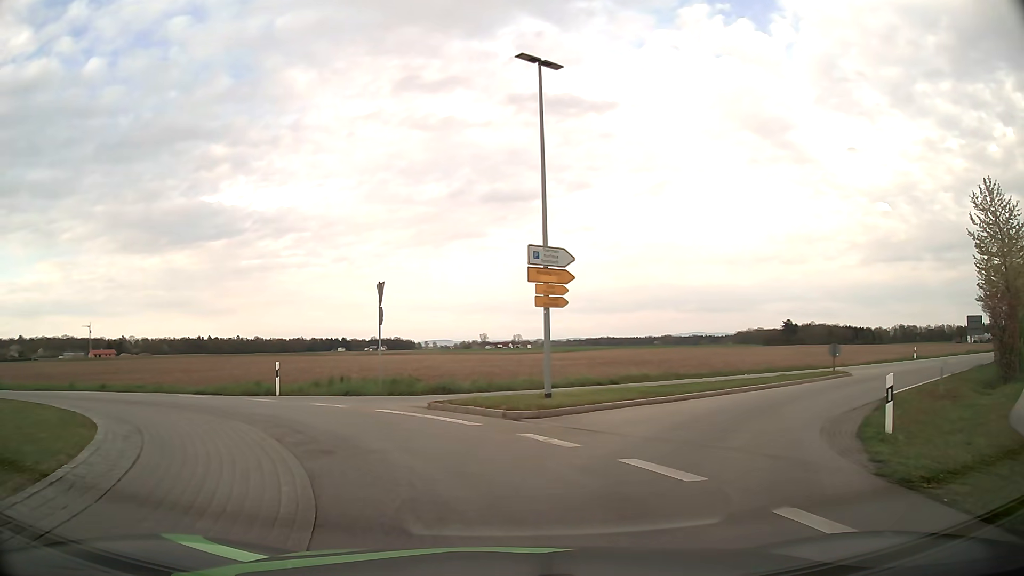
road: tertiary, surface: asphalt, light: Day
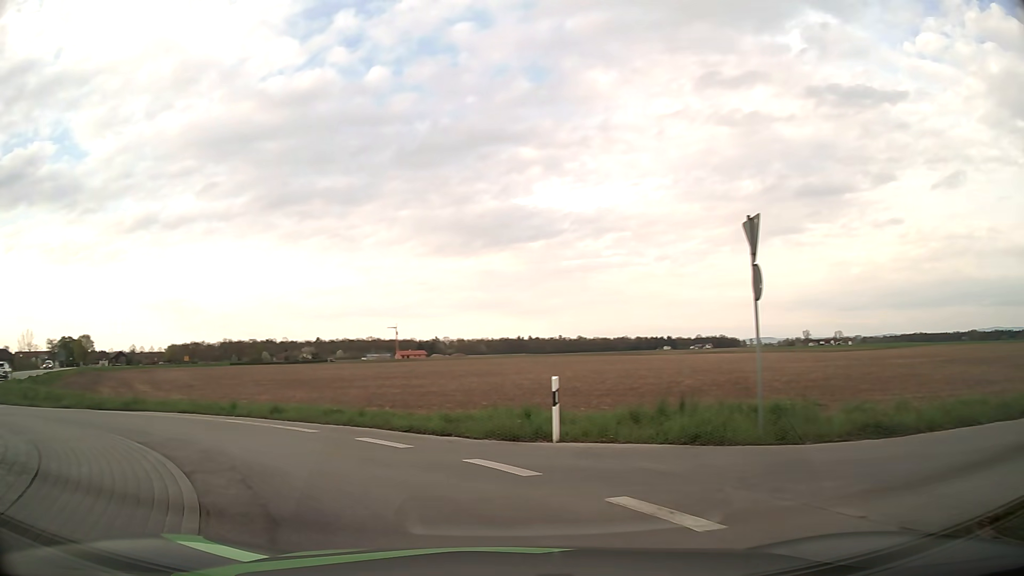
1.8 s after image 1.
(-2.1, +10.8) m; -26°
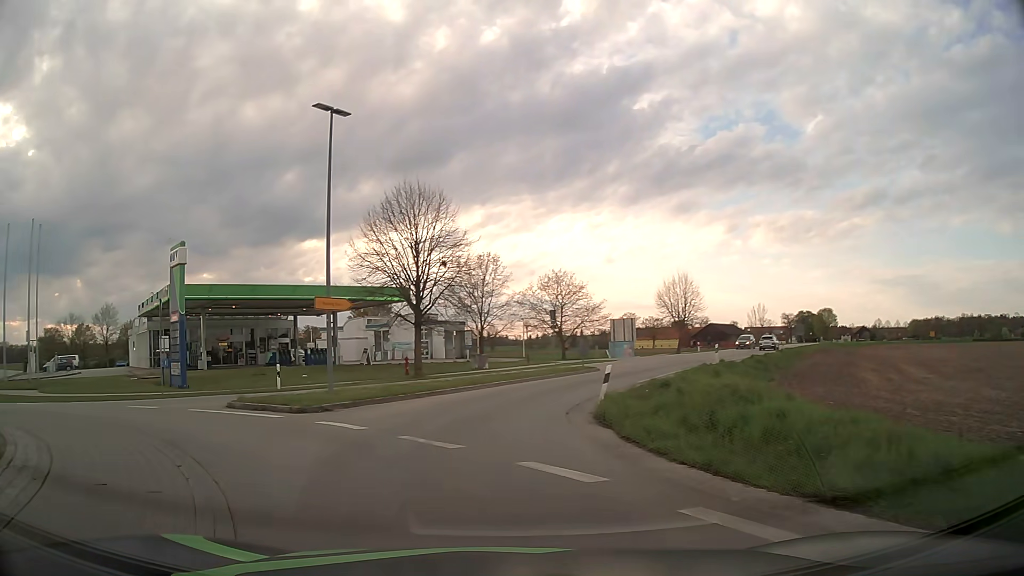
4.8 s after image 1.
(-10.6, +14.8) m; -65°
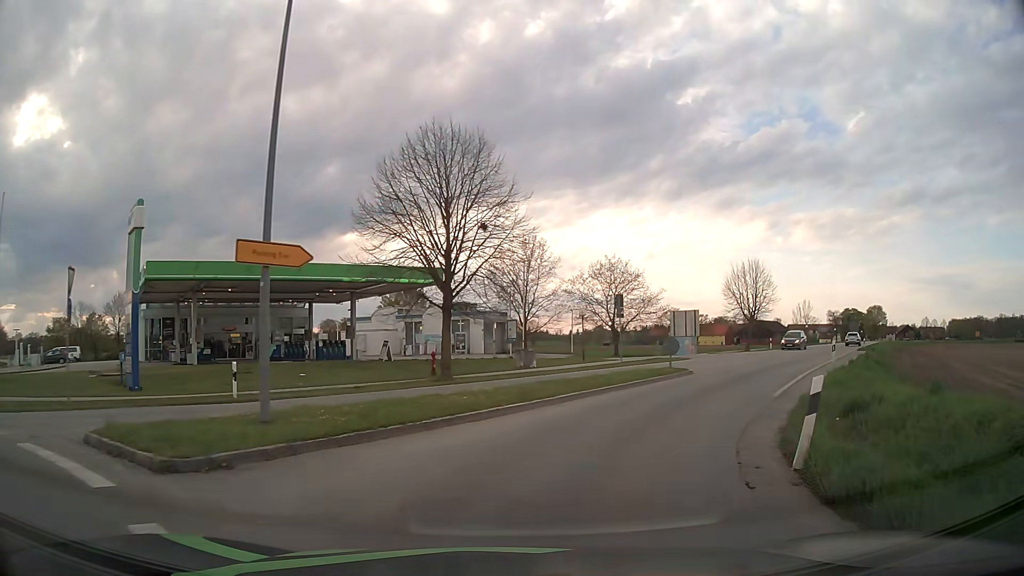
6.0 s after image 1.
(-0.7, +8.6) m; -4°
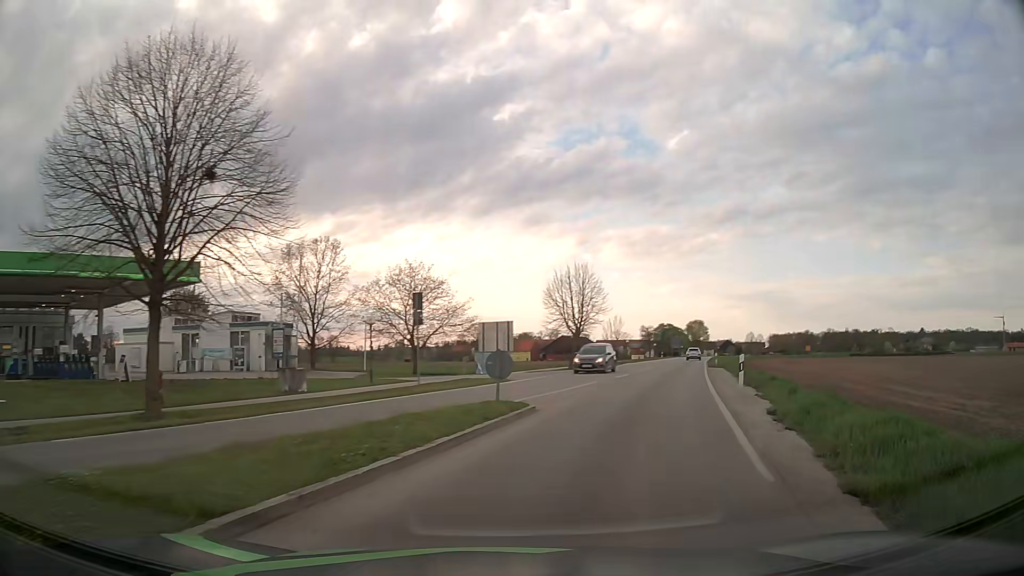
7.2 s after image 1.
(+1.2, +9.2) m; +17°
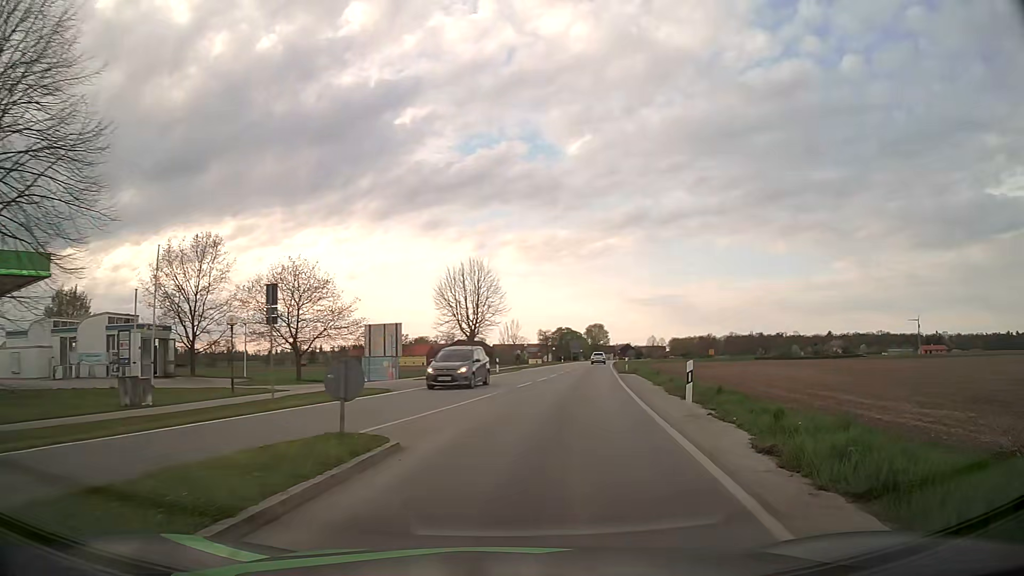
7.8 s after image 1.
(+0.4, +4.8) m; +8°
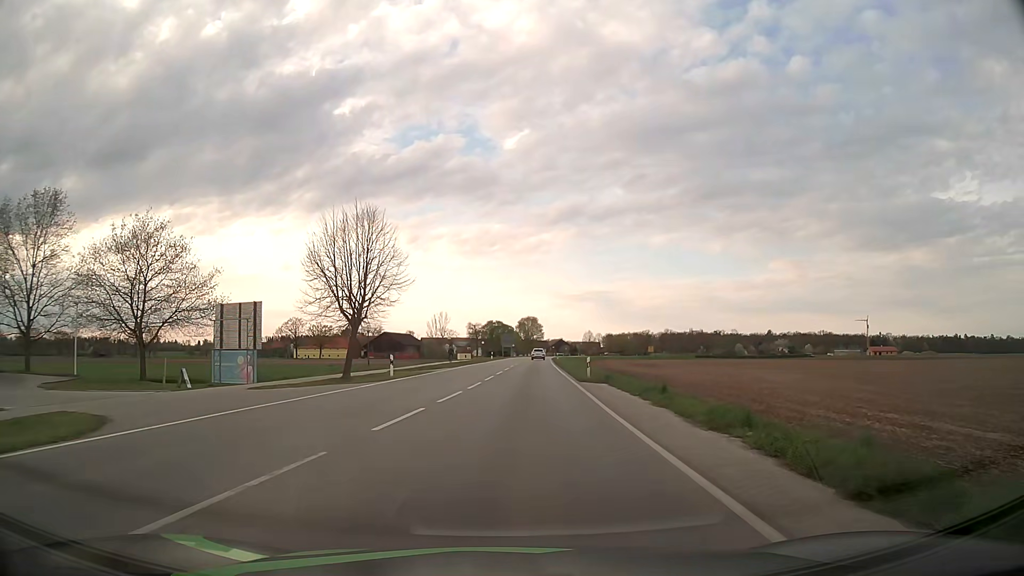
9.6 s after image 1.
(+1.4, +16.1) m; +6°
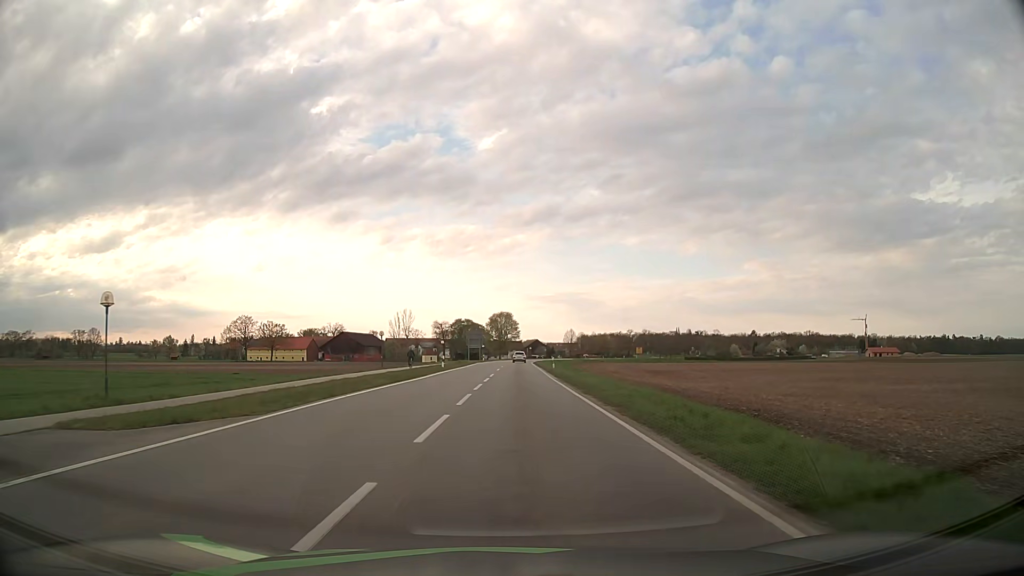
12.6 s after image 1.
(+0.8, +32.9) m; +3°
(0, +10) (0, +20) (0, +30) (0, +40) (+1, +50) (+1, +60) (+1, +70) (+1, +80) (+1, +90) (+2, +100) m
